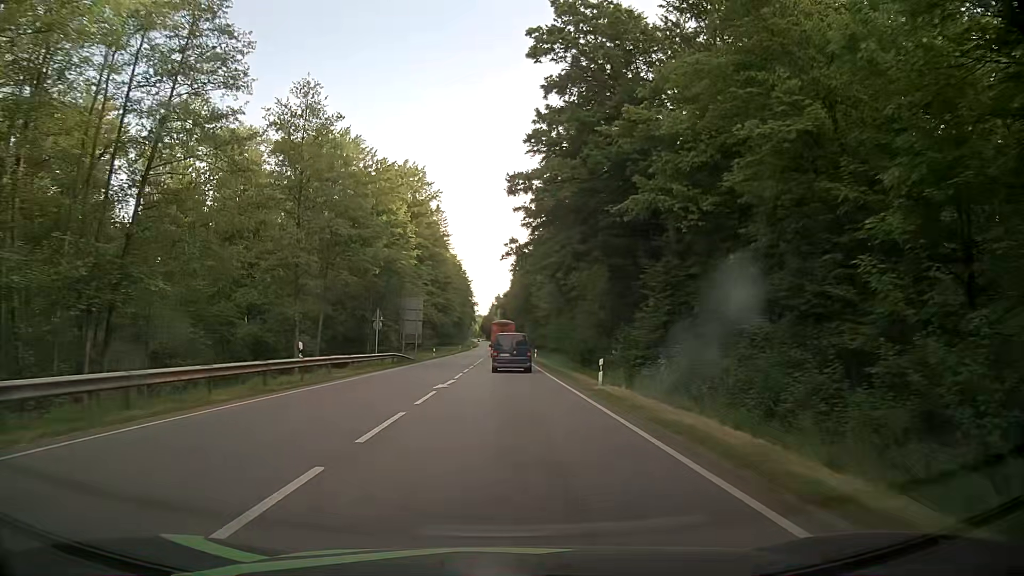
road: secondary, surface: asphalt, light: Day
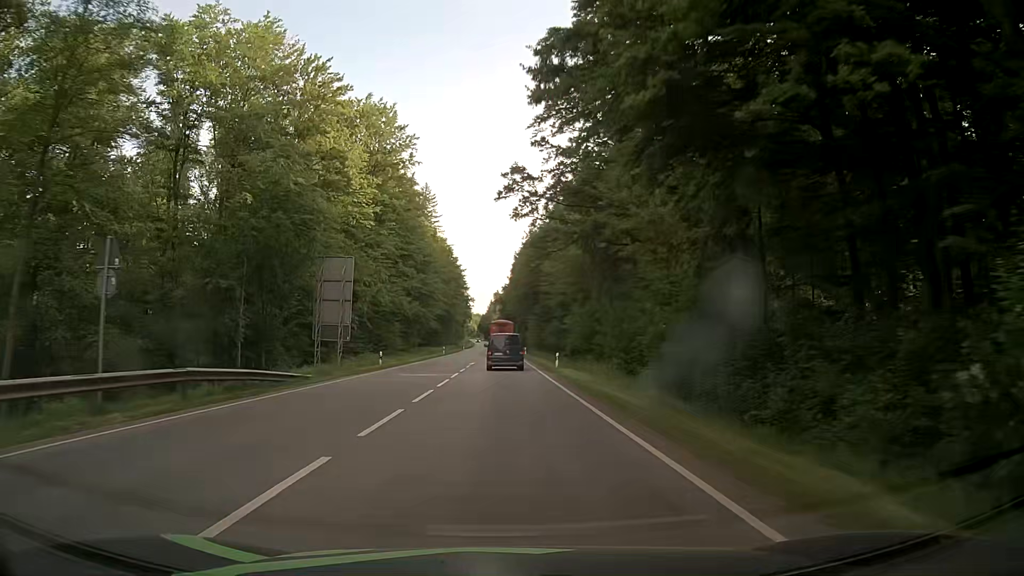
(+0.2, +29.5) m; 0°
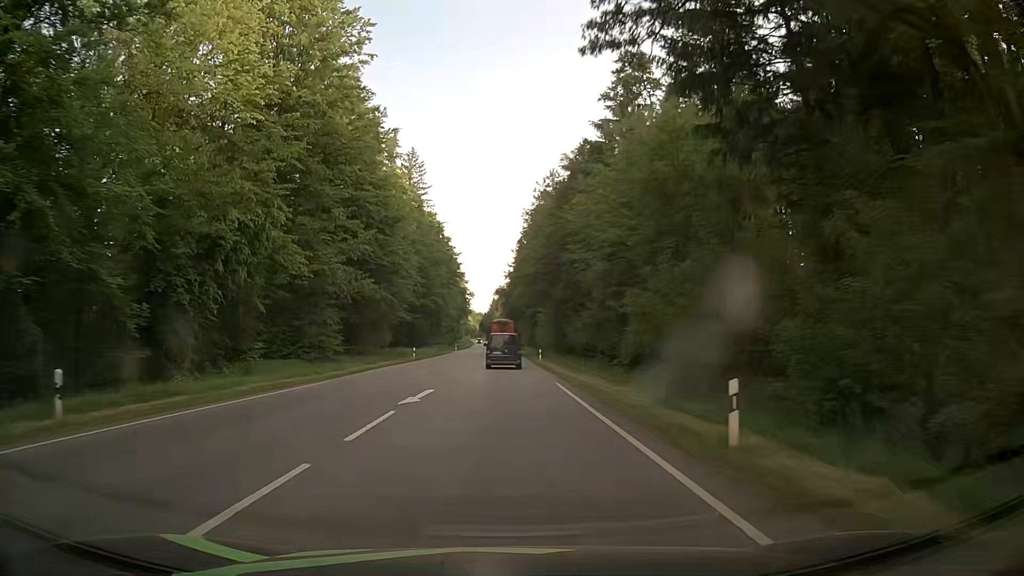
(0.0, +30.6) m; 0°
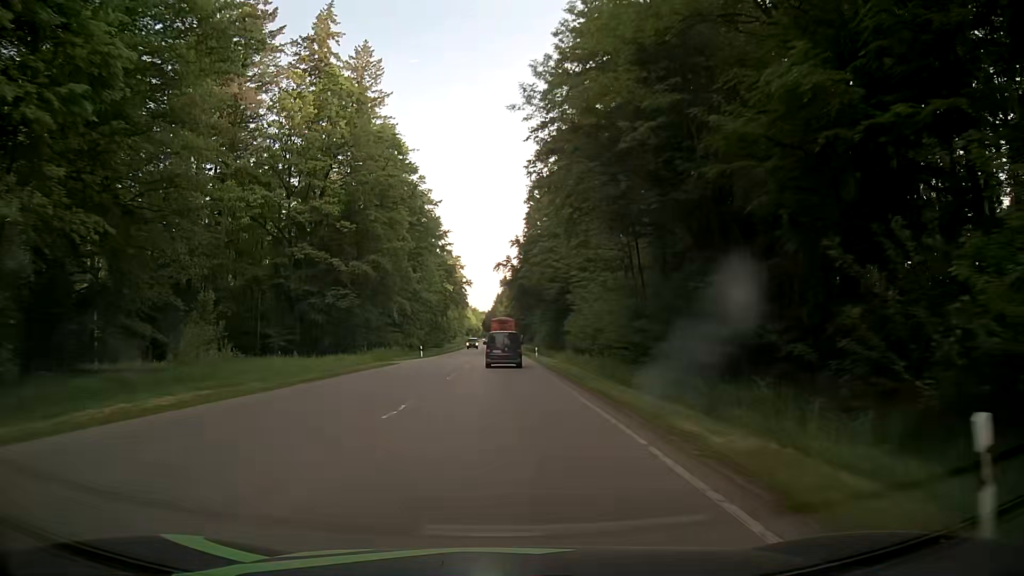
(-0.5, +52.0) m; 0°
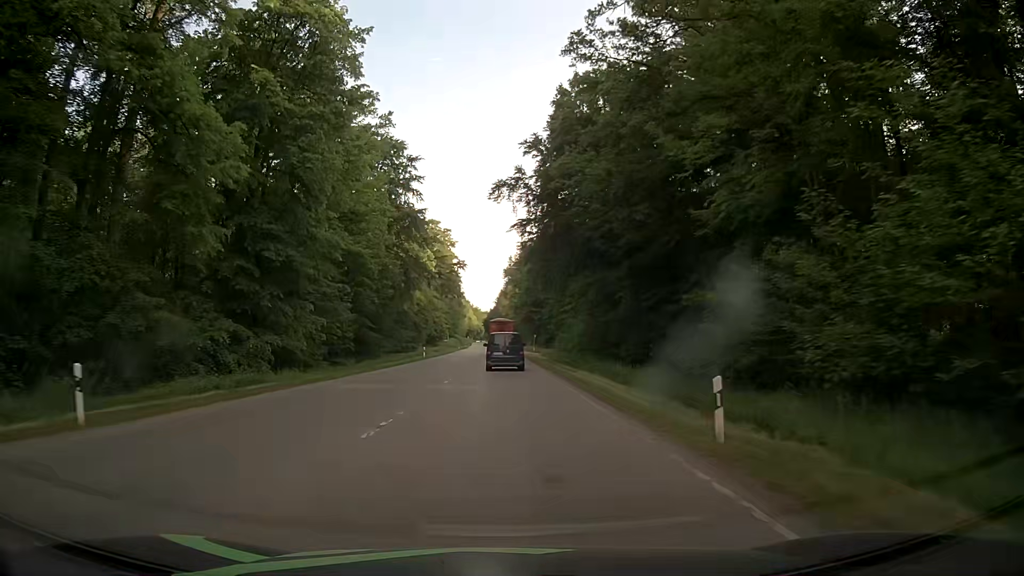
(-0.5, +50.8) m; 0°
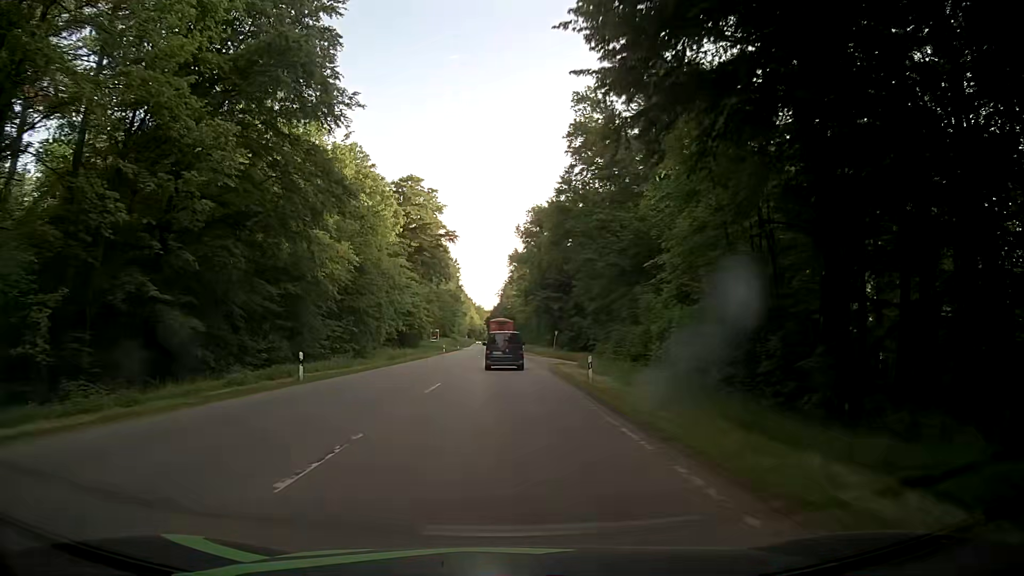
(-0.6, +39.6) m; -2°
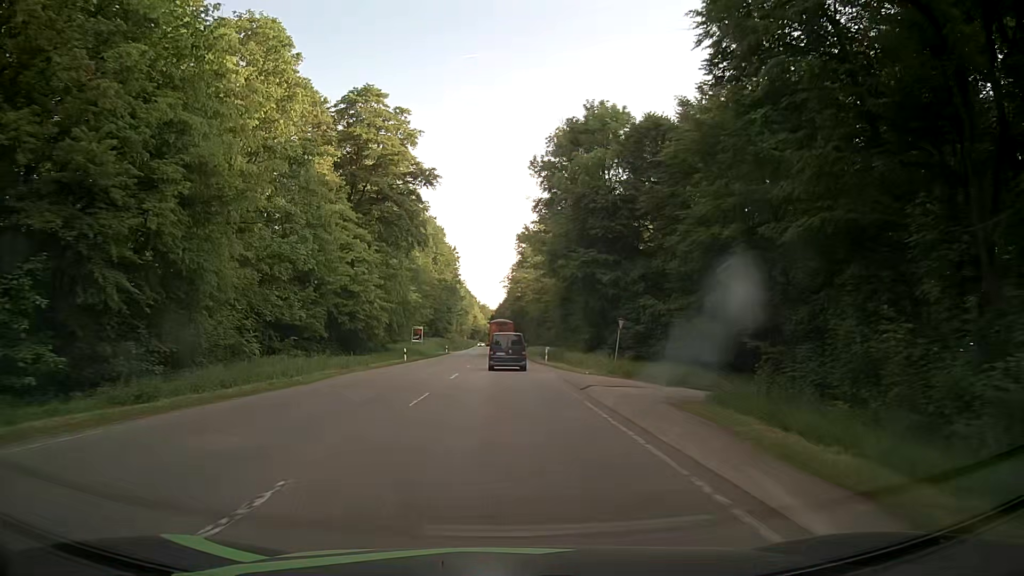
(+0.1, +39.7) m; 0°
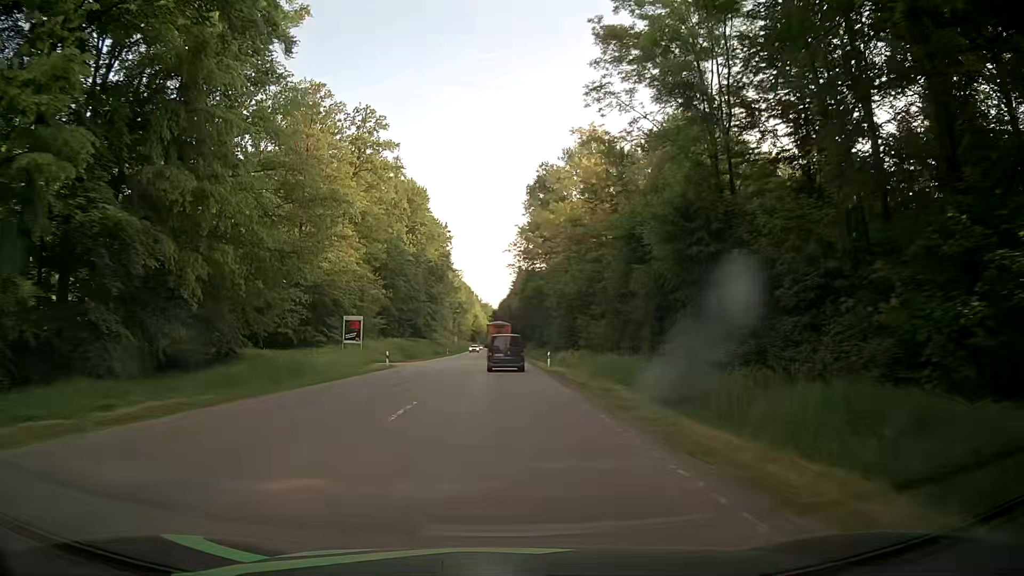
(-0.2, +50.5) m; -1°
(0, +10) (0, +20) (0, +30) (0, +40) (0, +50) (0, +60) (0, +70) (0, +80) (-1, +90) (-1, +100) m
